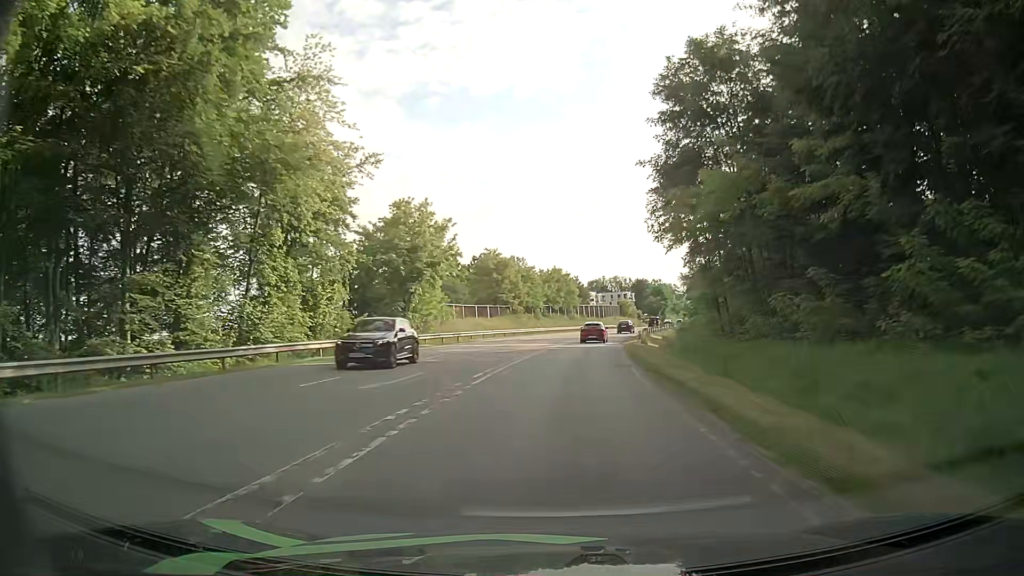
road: secondary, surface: asphalt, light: Day
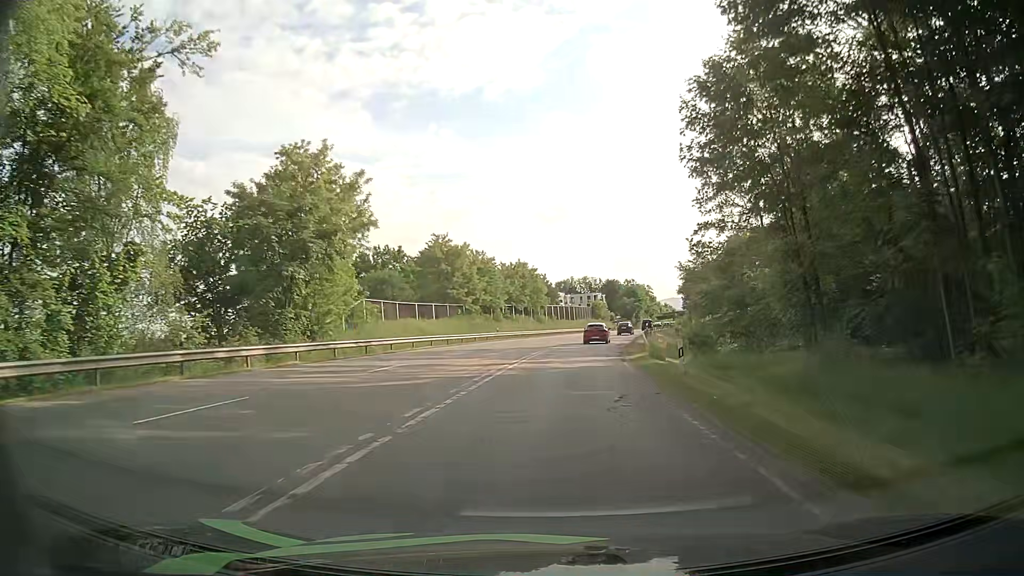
(+0.4, +18.1) m; +3°
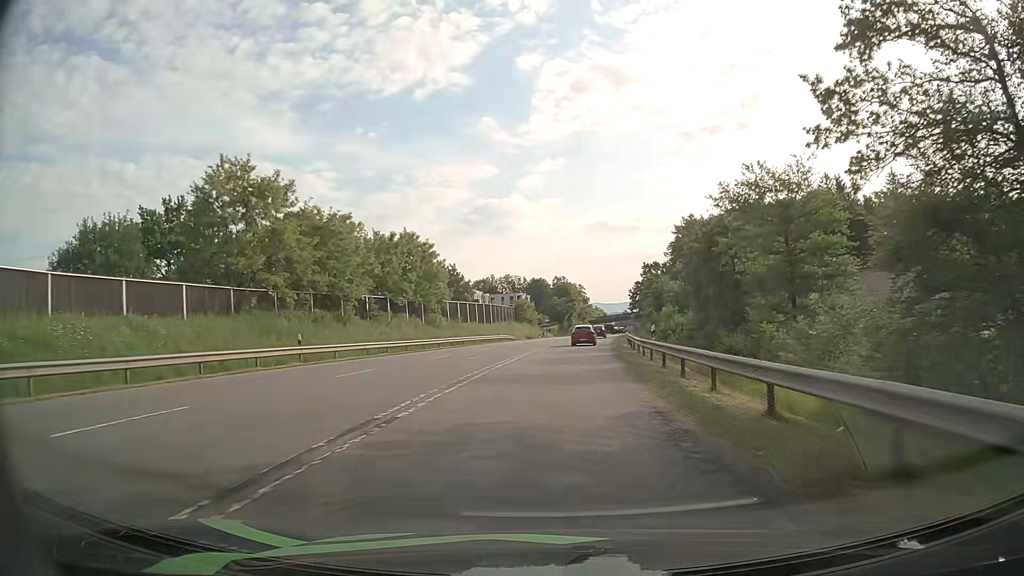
(+2.3, +37.1) m; +6°
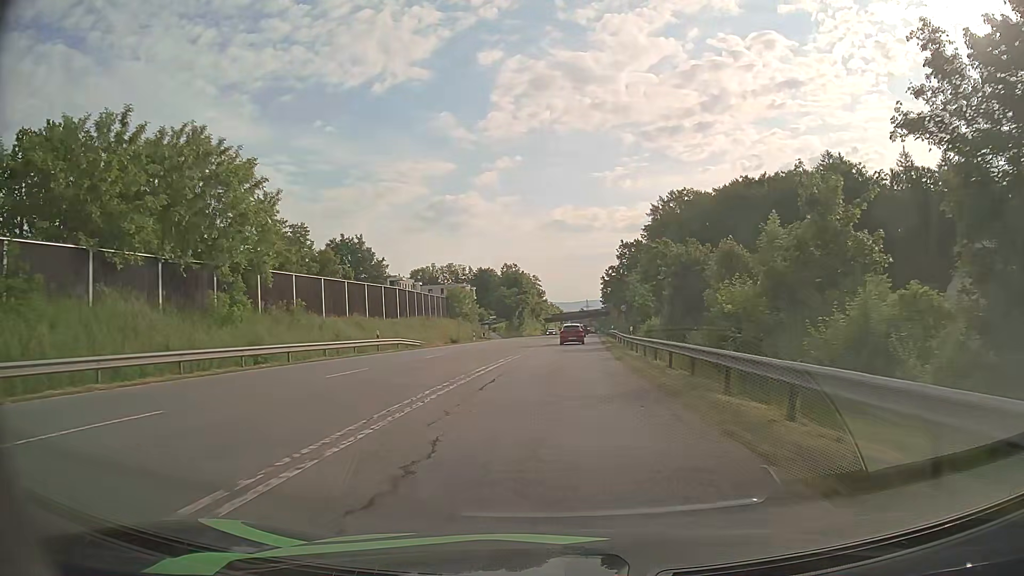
(+1.6, +36.7) m; +4°
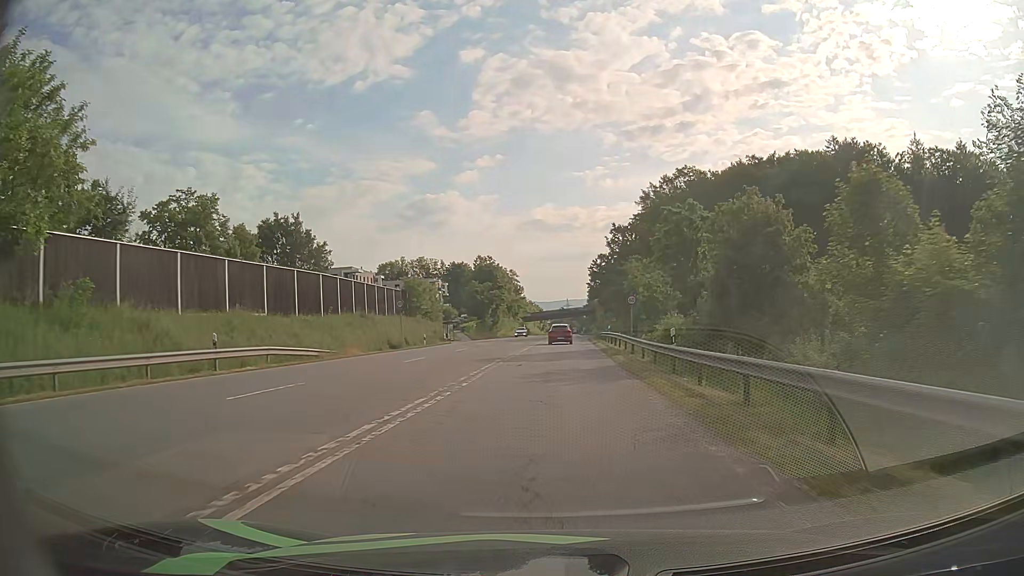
(+0.3, +17.5) m; +2°
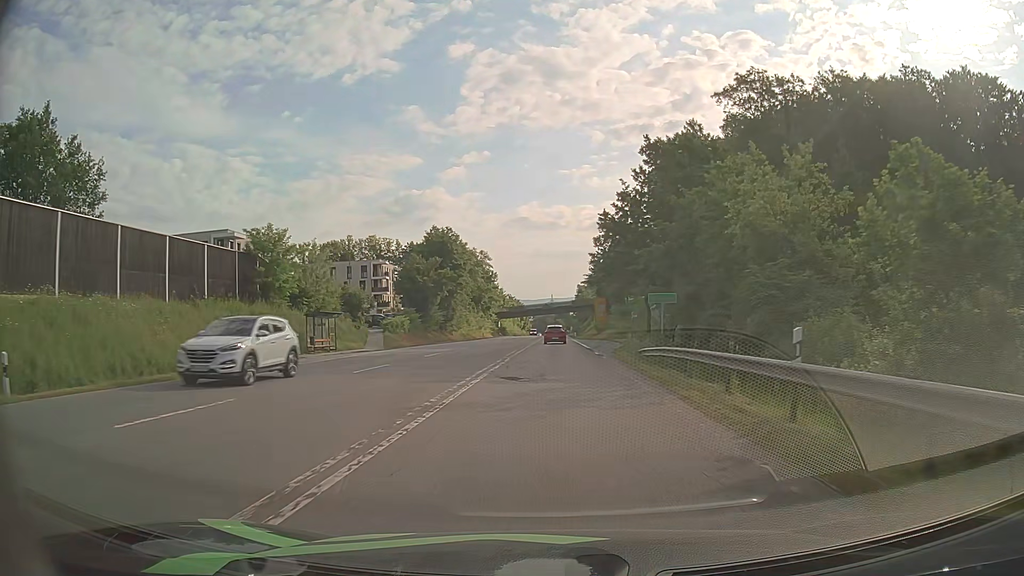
(+0.7, +42.3) m; +1°
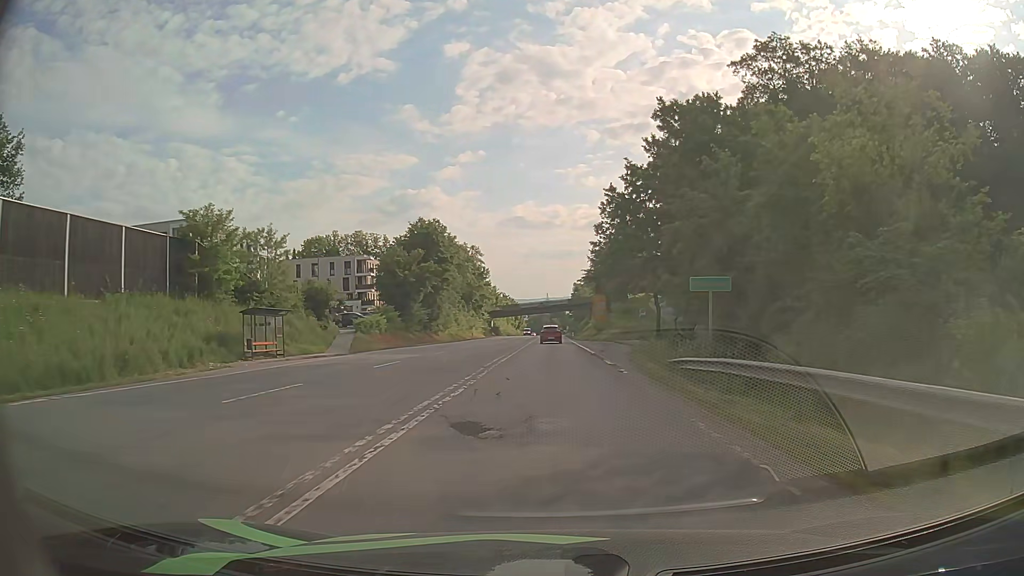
(0.0, +8.3) m; +1°
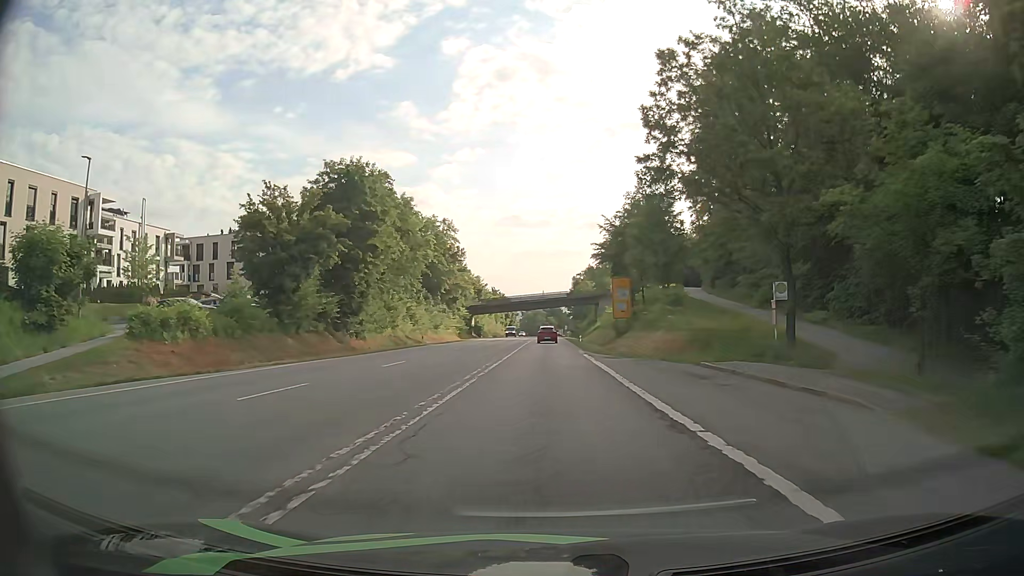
(+0.2, +33.3) m; 0°
(0, +10) (0, +20) (0, +30) (0, +40) (0, +50) (0, +60) (0, +70) (0, +80) (0, +90) (0, +100) m
